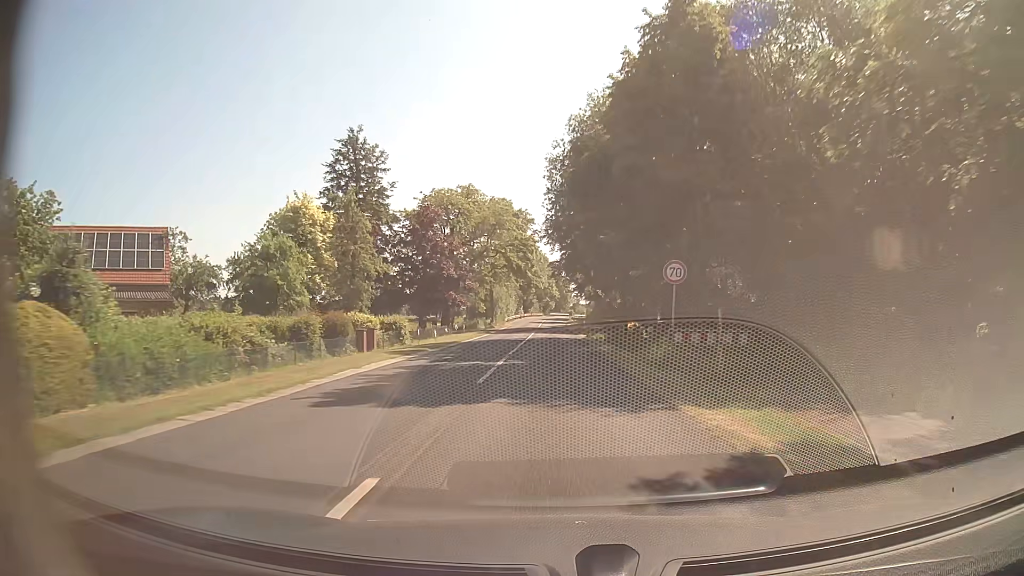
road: secondary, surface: asphalt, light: Day
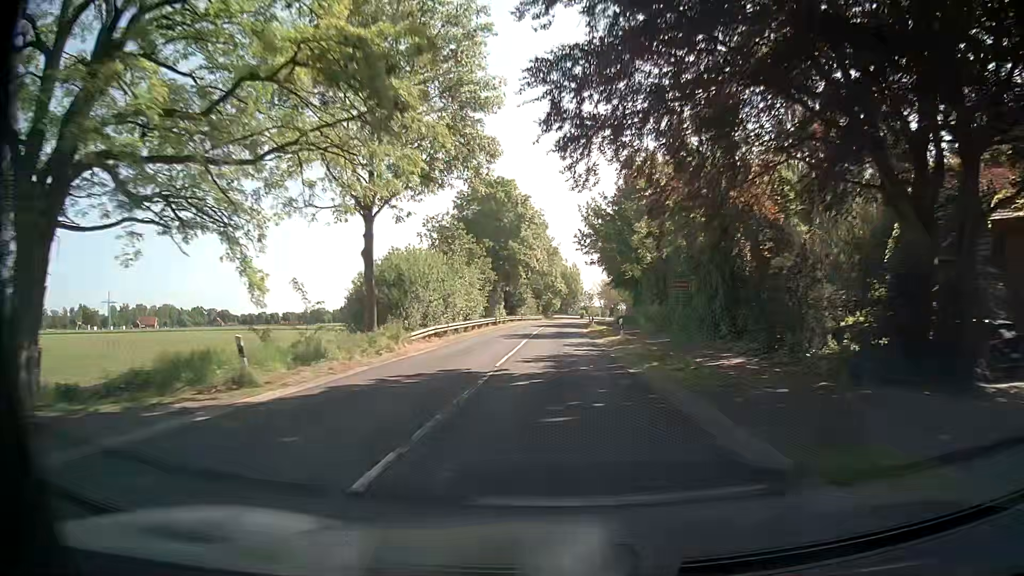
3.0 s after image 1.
(-0.6, +56.3) m; -1°
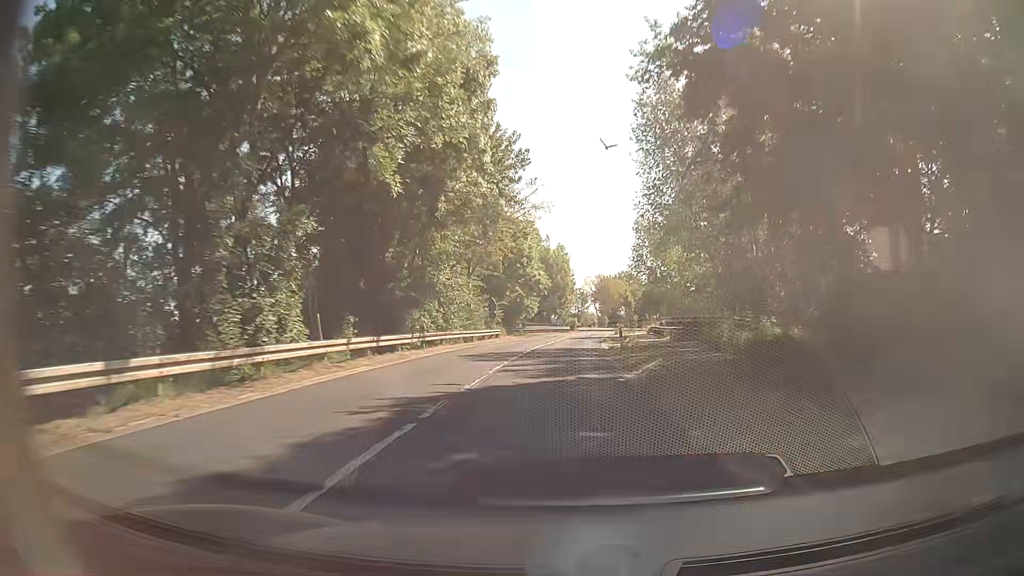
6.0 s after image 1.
(+0.5, +56.0) m; +2°
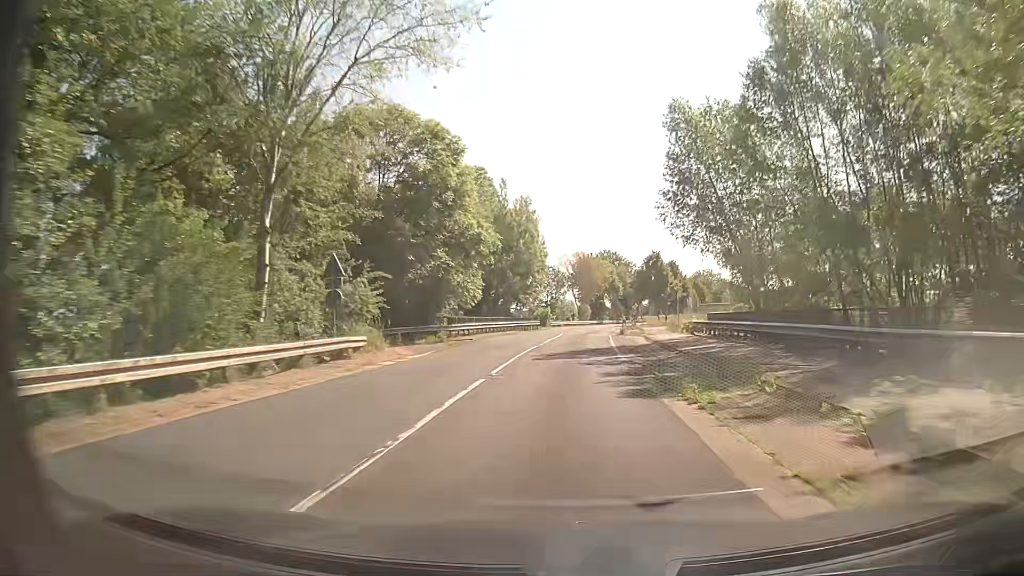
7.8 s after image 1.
(+0.7, +33.6) m; +2°
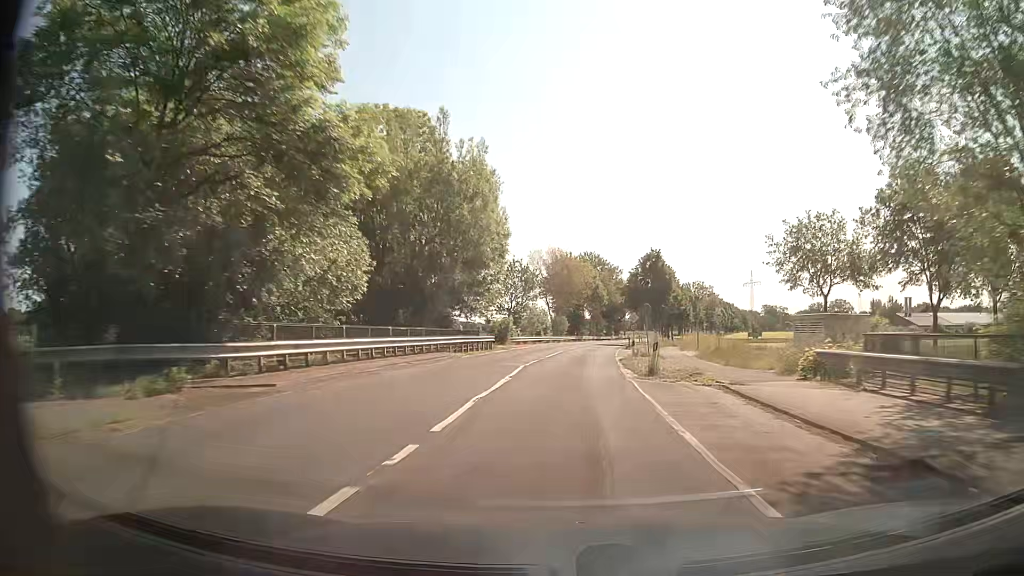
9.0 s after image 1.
(+0.4, +22.5) m; +2°
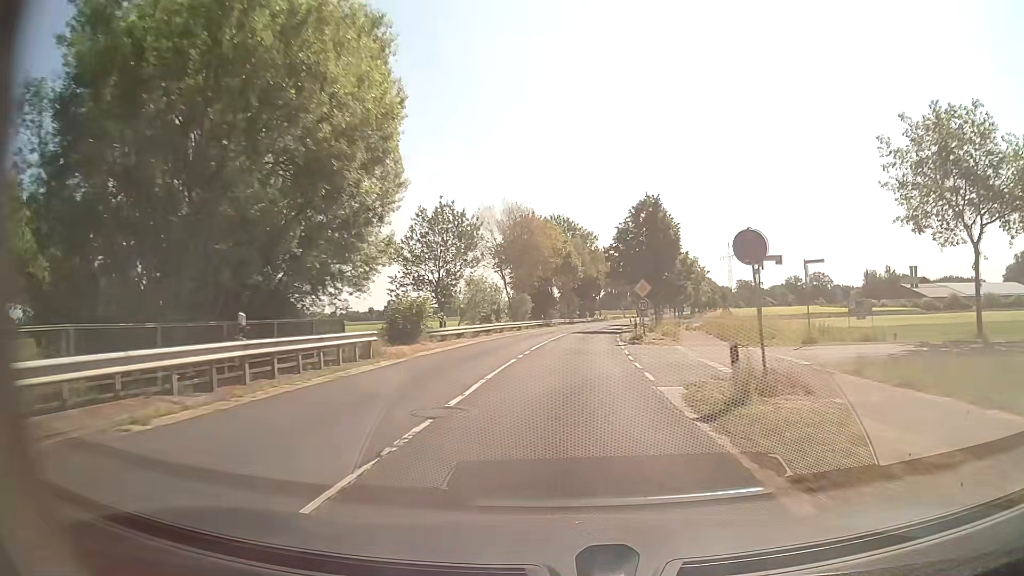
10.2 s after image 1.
(+0.6, +22.5) m; +3°
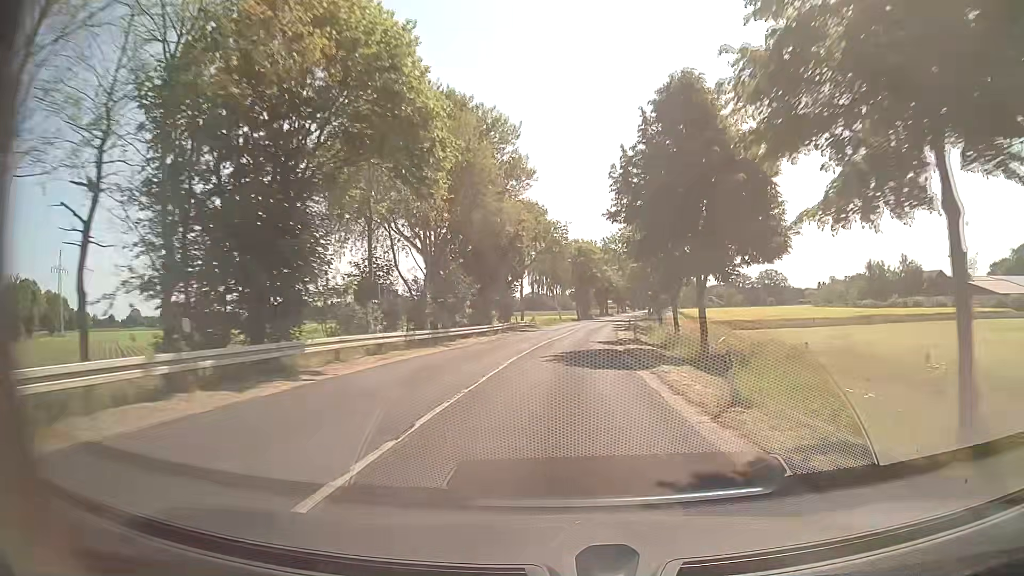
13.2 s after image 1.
(+3.0, +56.5) m; +6°
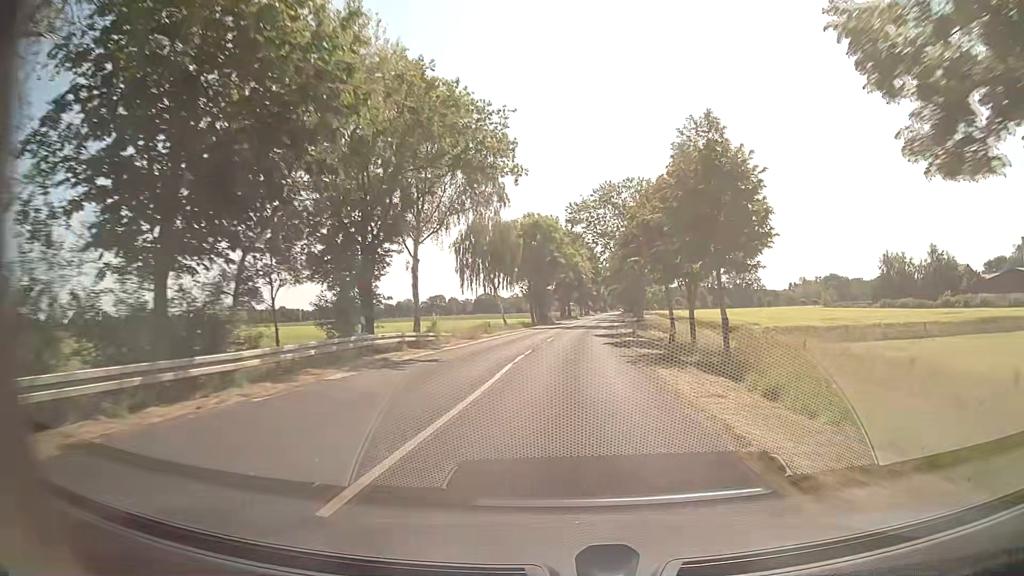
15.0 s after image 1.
(+1.1, +34.1) m; +3°
(0, +10) (0, +20) (+1, +30) (+2, +40) (+3, +50) (+3, +60) (+4, +70) (+5, +80) (+6, +90) (+7, +100) m
